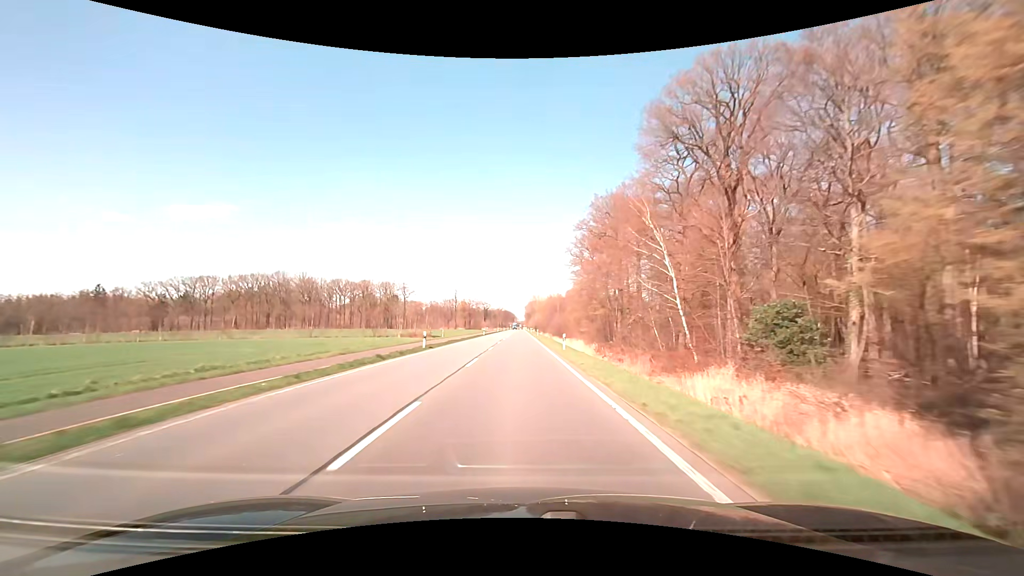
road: primary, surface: asphalt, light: Day
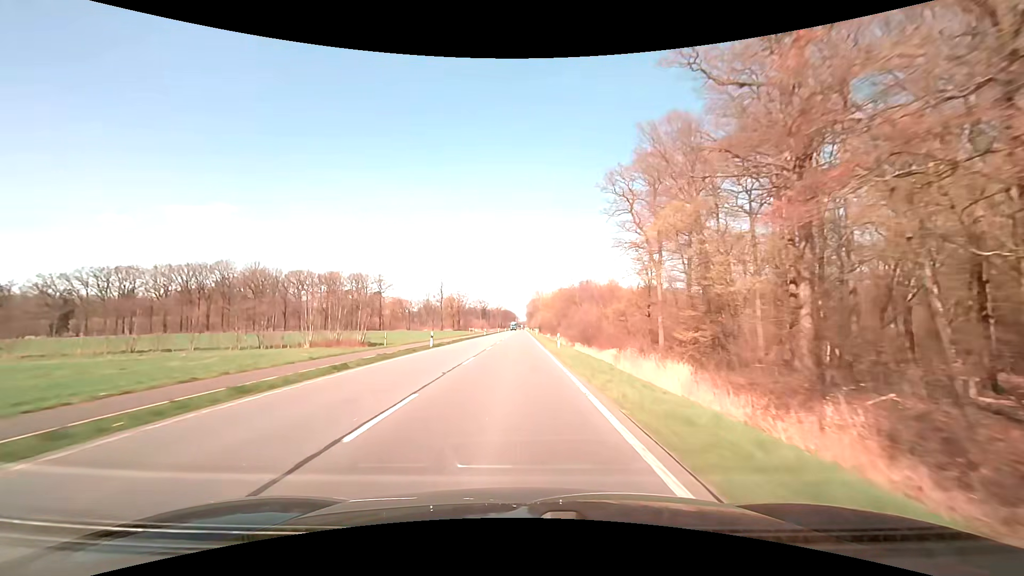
(+0.1, +46.8) m; 0°
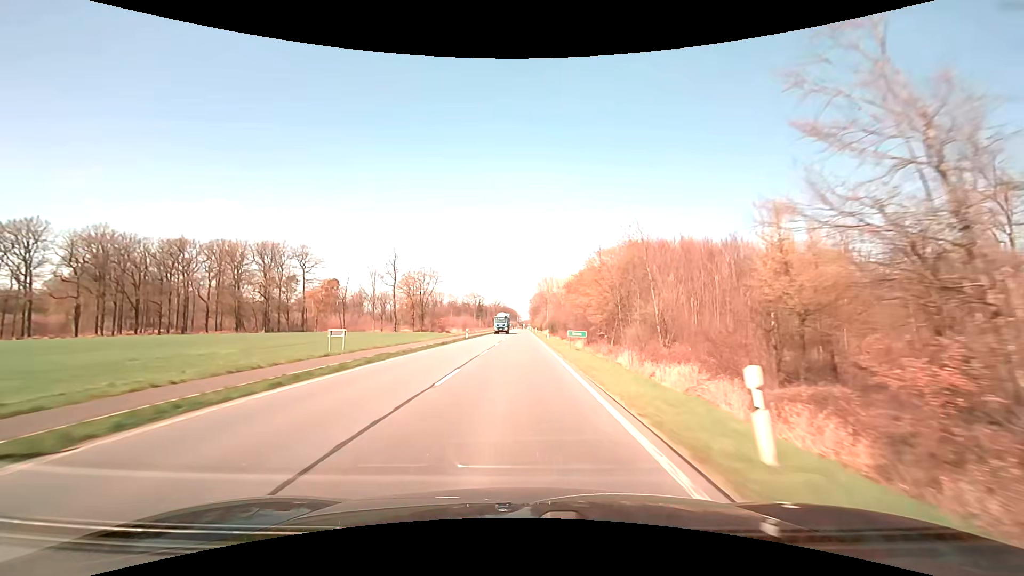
(-0.2, +78.5) m; 0°
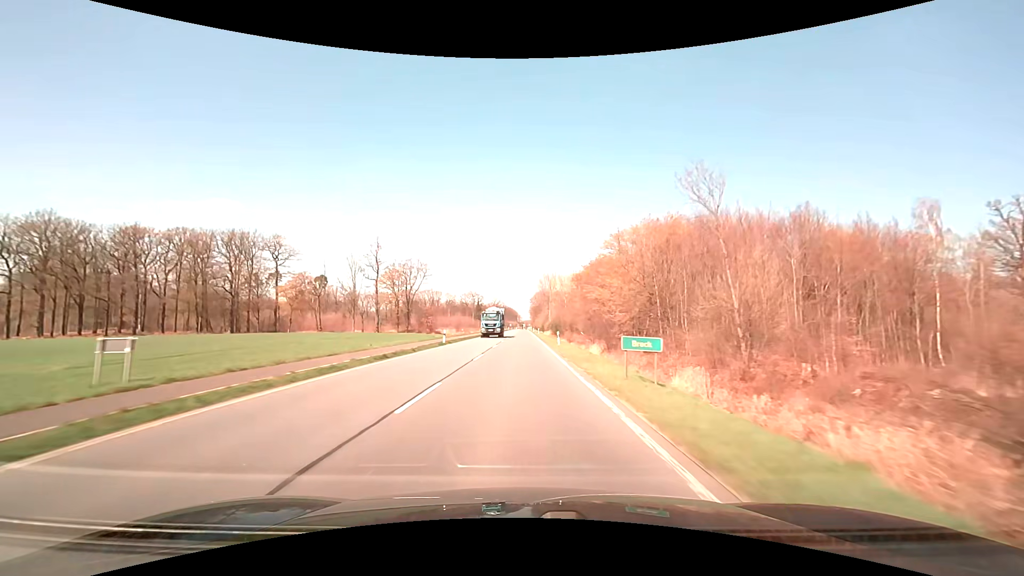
(0.0, +15.7) m; 0°
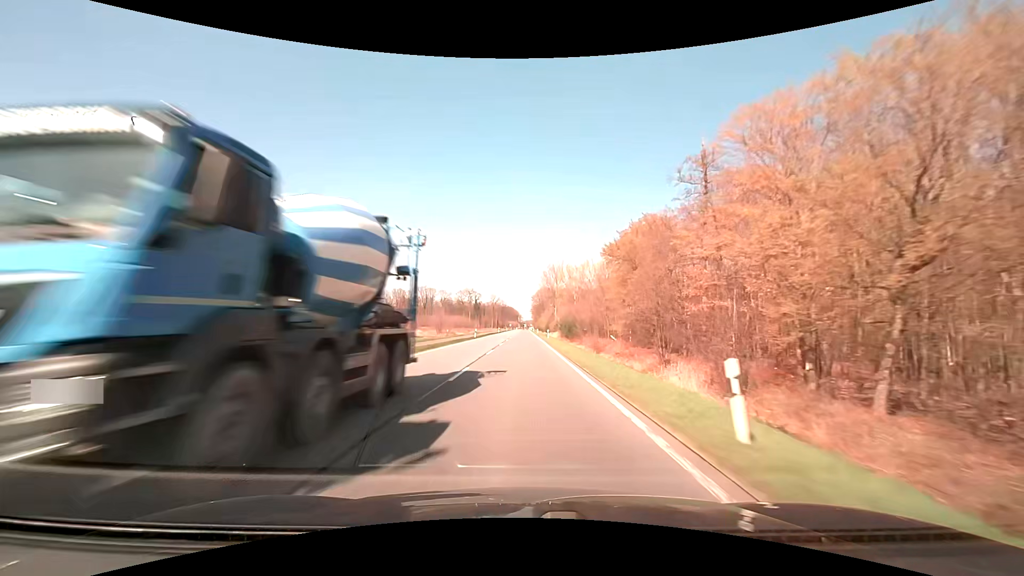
(0.0, +31.4) m; 0°
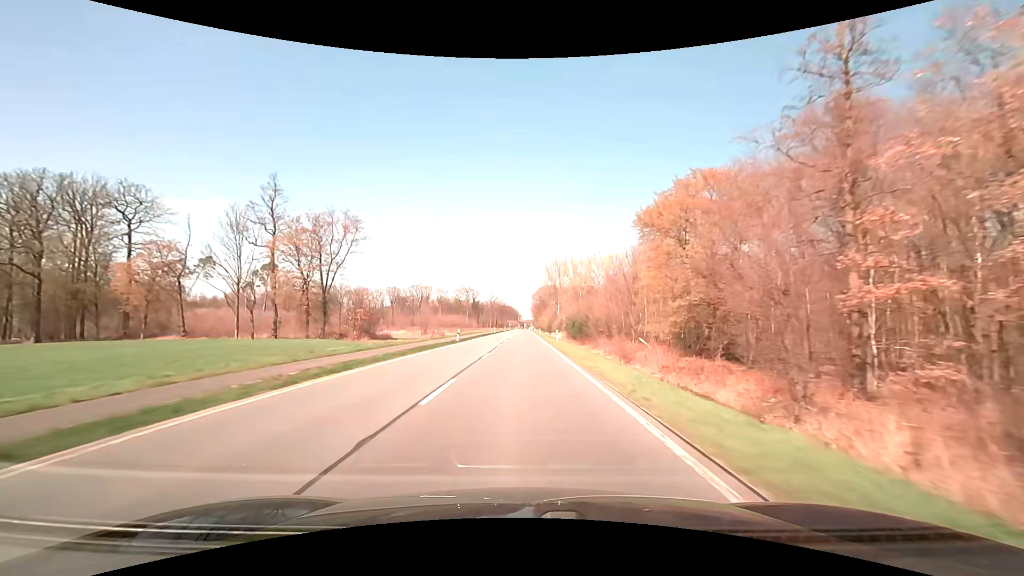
(0.0, +15.7) m; 0°
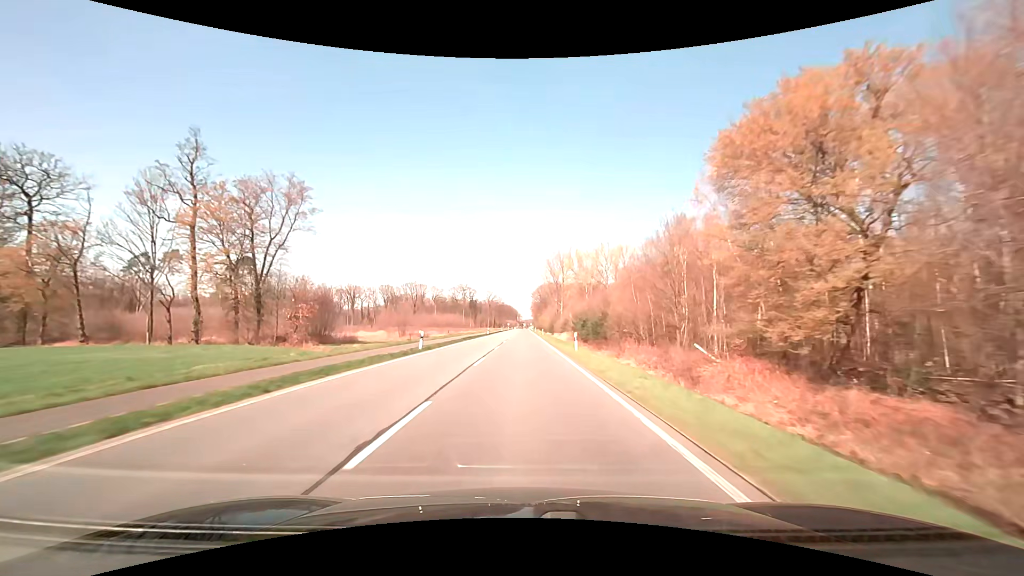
(0.0, +15.7) m; 0°
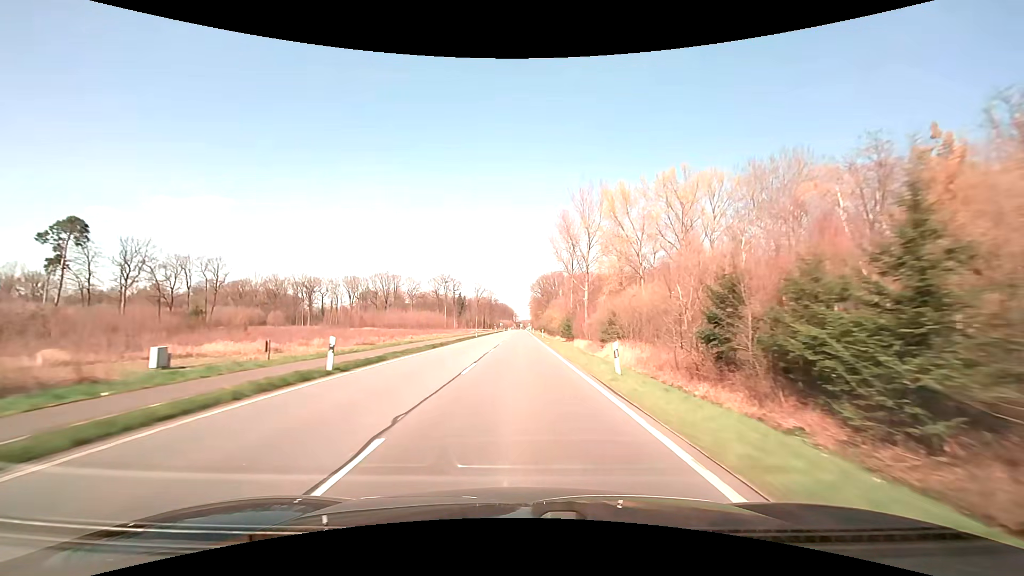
(+0.3, +62.9) m; 0°
(0, +10) (0, +20) (0, +30) (0, +40) (0, +50) (0, +60) (0, +70) (0, +80) (0, +90) (0, +100) m
